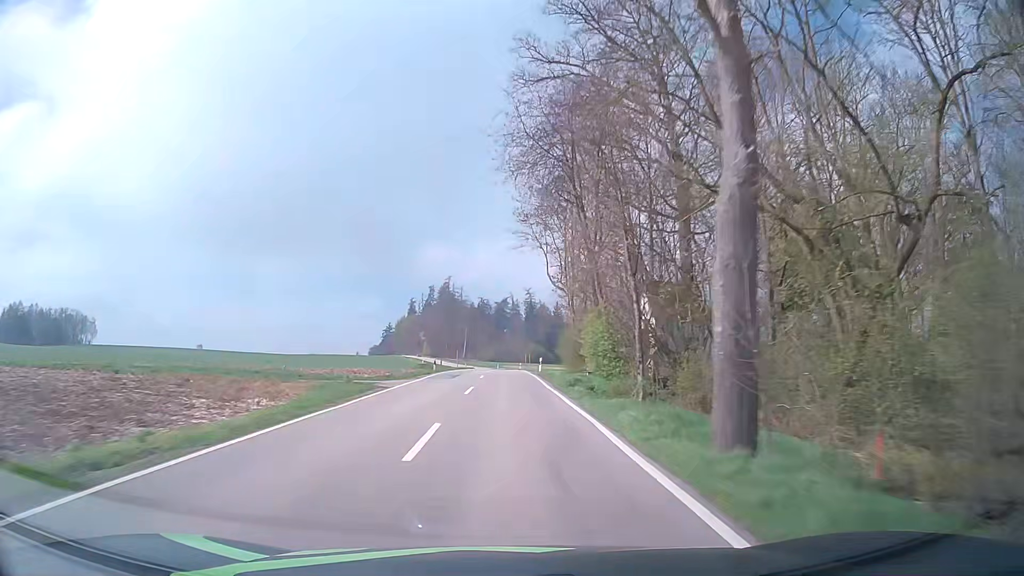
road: tertiary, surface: asphalt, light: Day
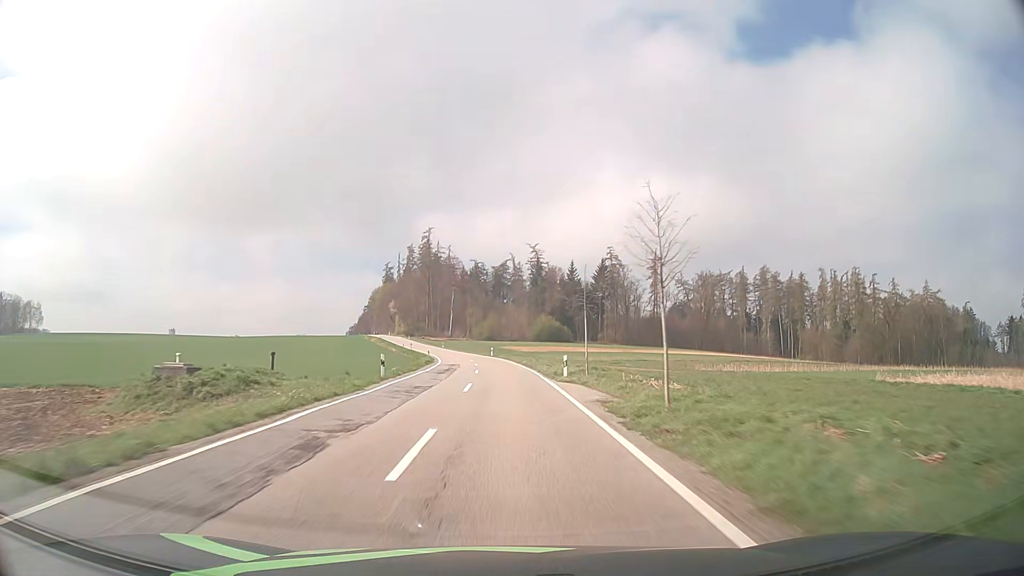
(0.0, +75.9) m; 0°
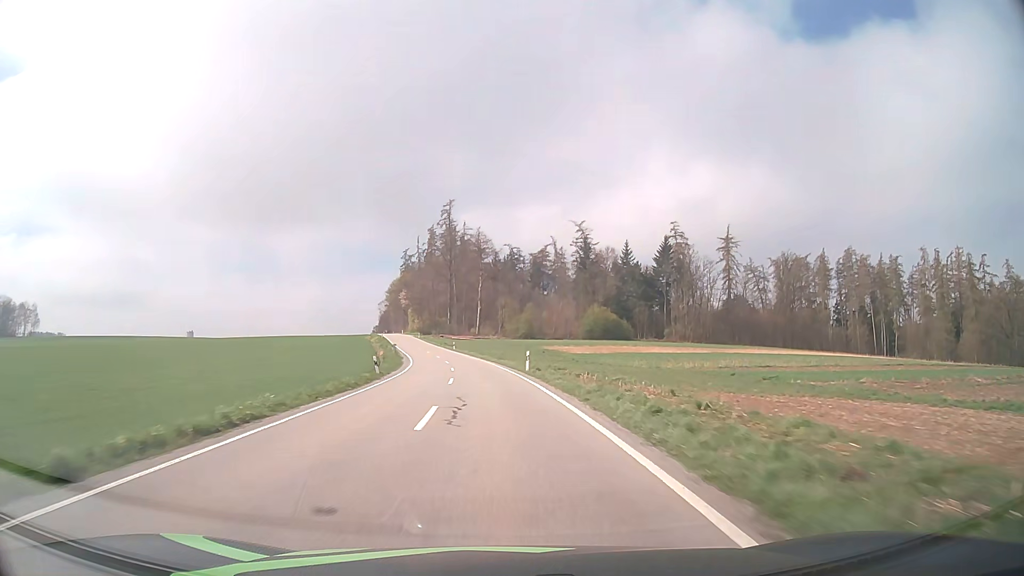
(-0.7, +45.4) m; -3°
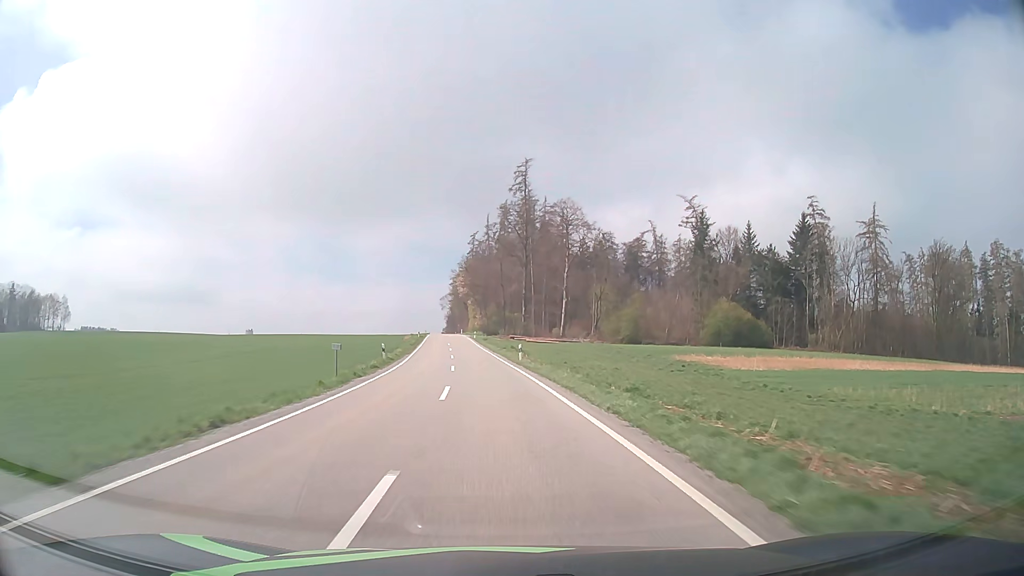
(-2.7, +45.1) m; -7°
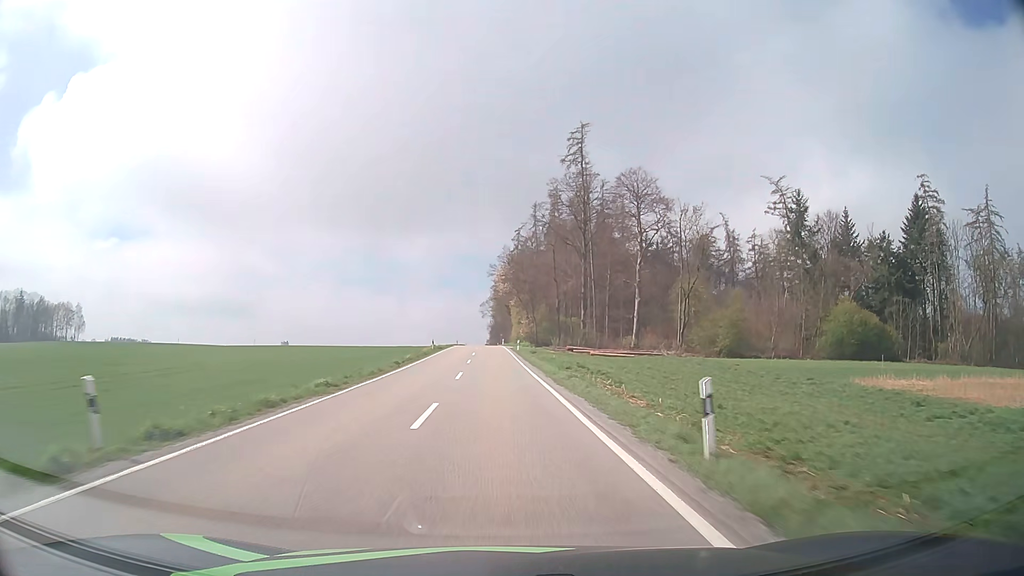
(-1.1, +30.1) m; -4°
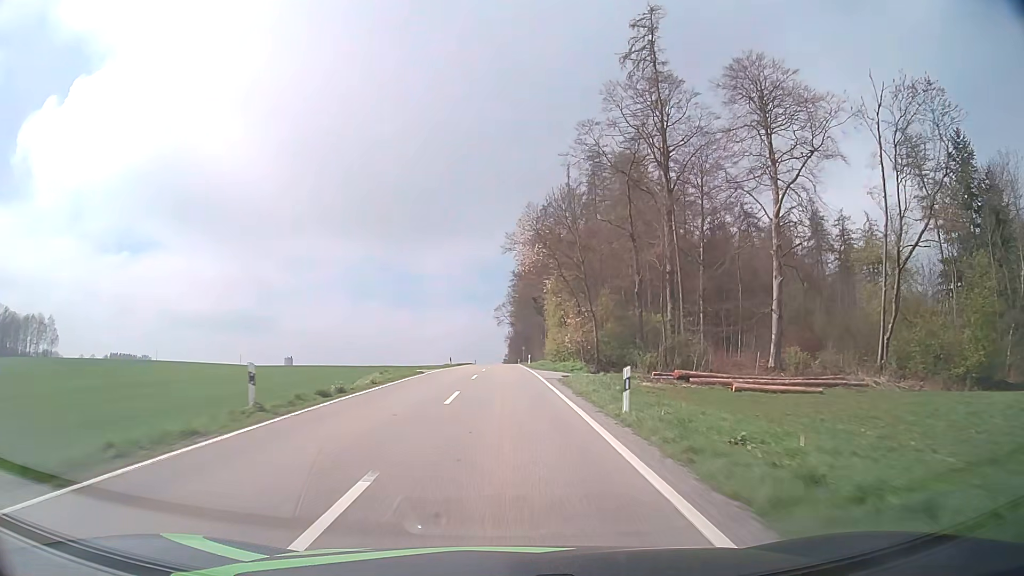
(-1.0, +44.8) m; -2°
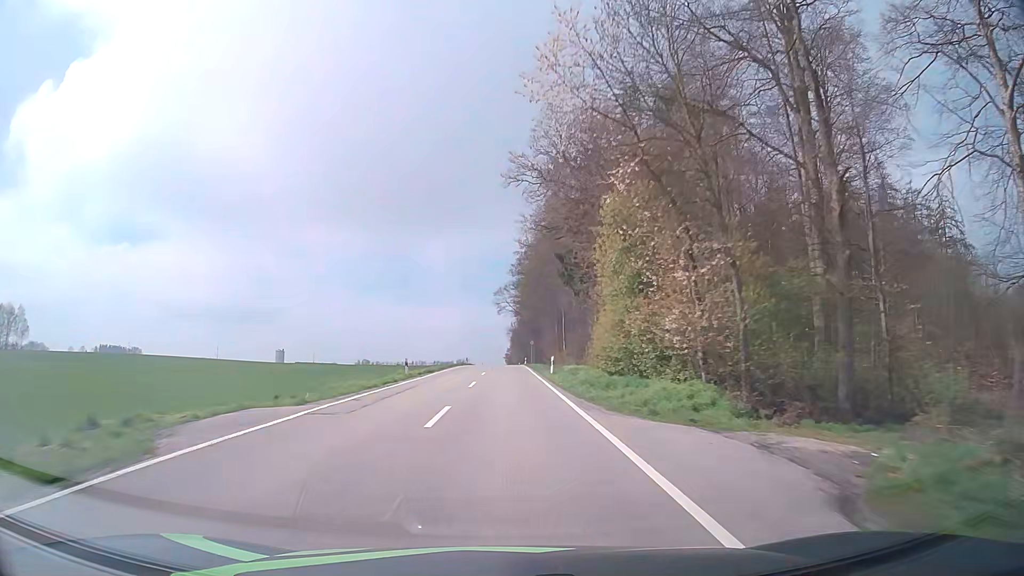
(0.0, +28.7) m; 0°
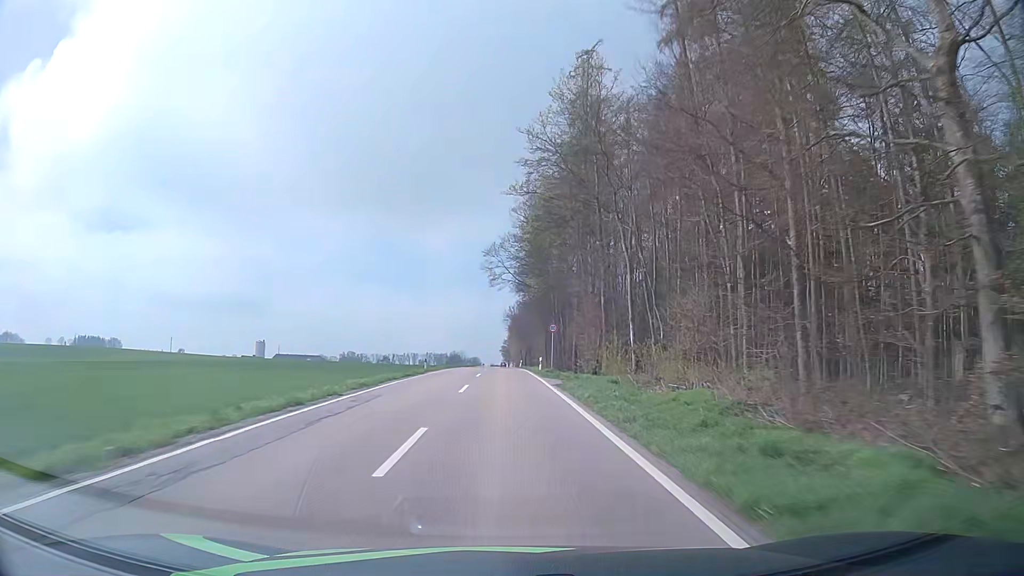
(0.0, +40.7) m; 0°
(0, +10) (0, +20) (0, +30) (0, +40) (0, +50) (0, +60) (0, +70) (0, +80) (0, +90) (0, +100) m
